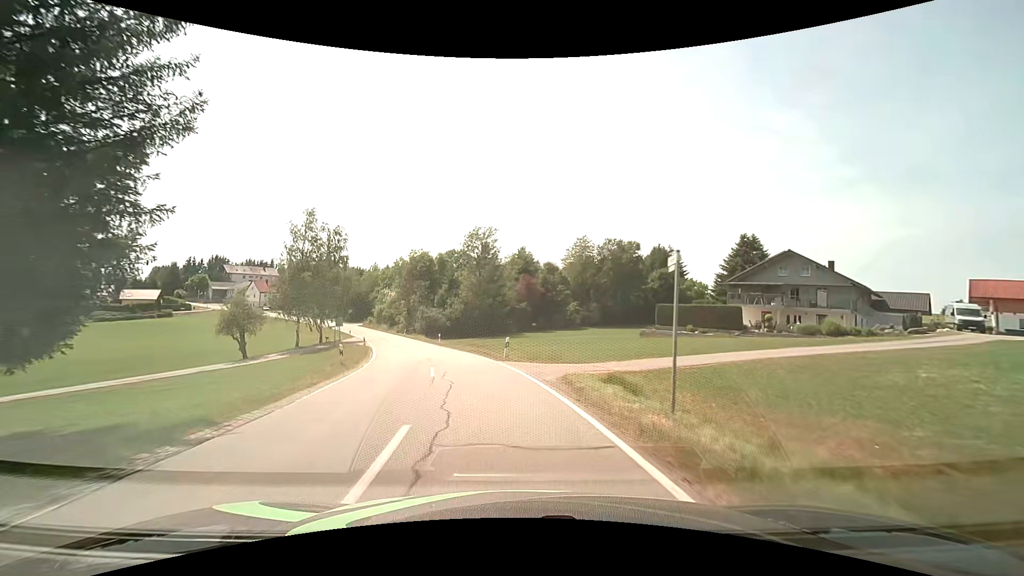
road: secondary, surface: asphalt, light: Day
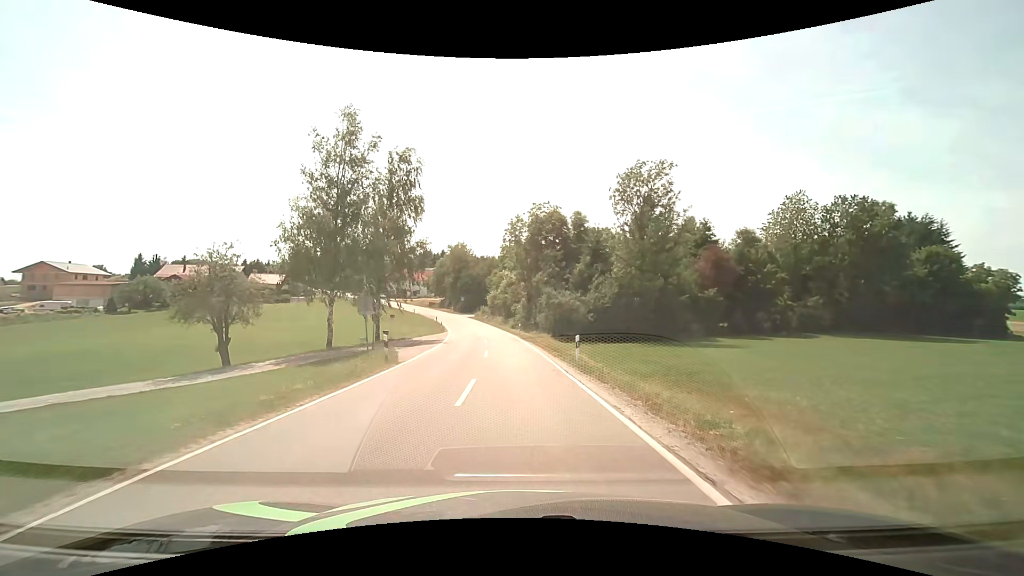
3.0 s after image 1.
(-4.3, +30.1) m; -16°
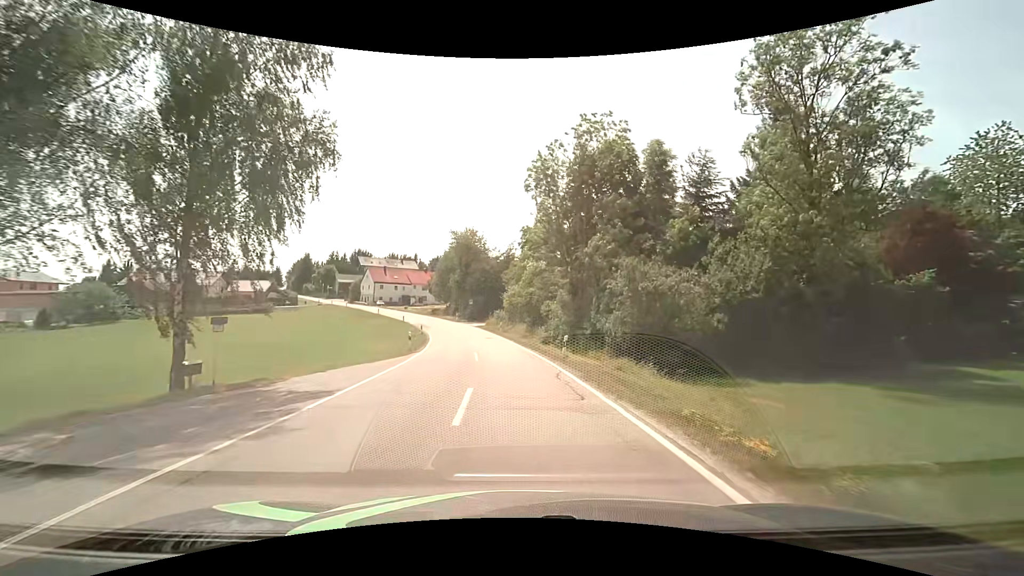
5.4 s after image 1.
(-0.8, +25.3) m; -3°
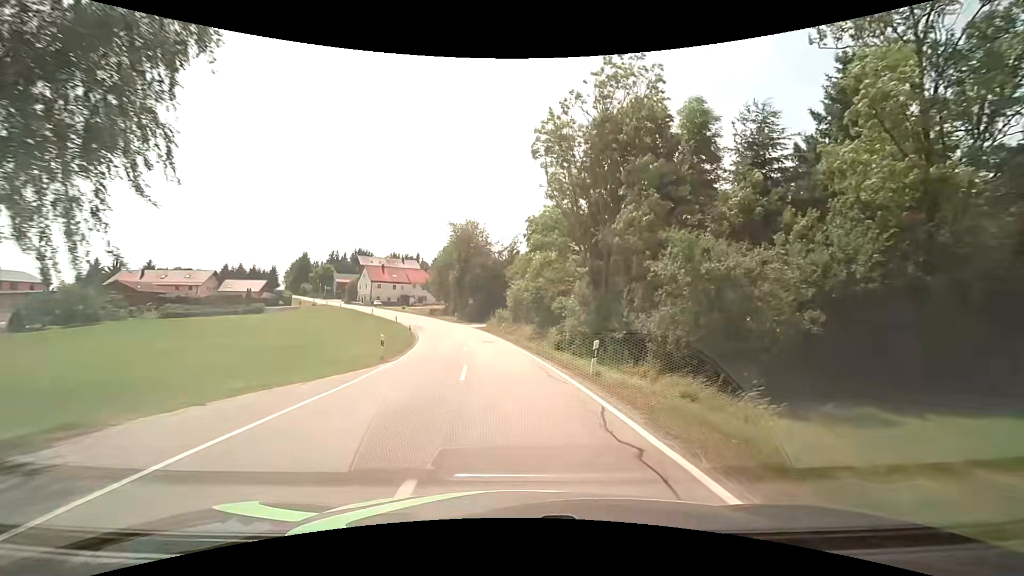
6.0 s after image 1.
(0.0, +6.6) m; -1°
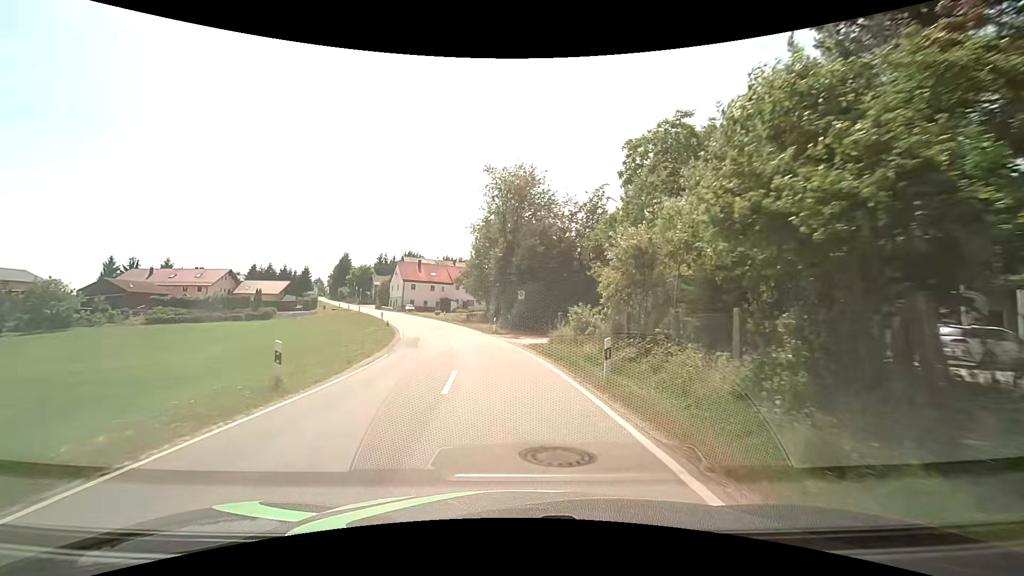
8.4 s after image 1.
(-1.3, +26.7) m; -7°
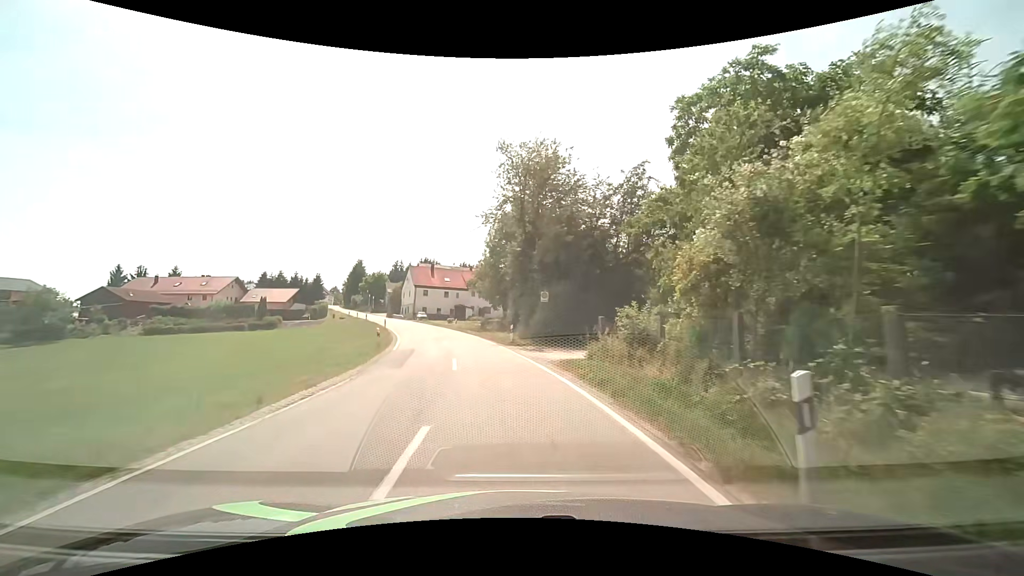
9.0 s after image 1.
(-0.1, +6.7) m; -3°
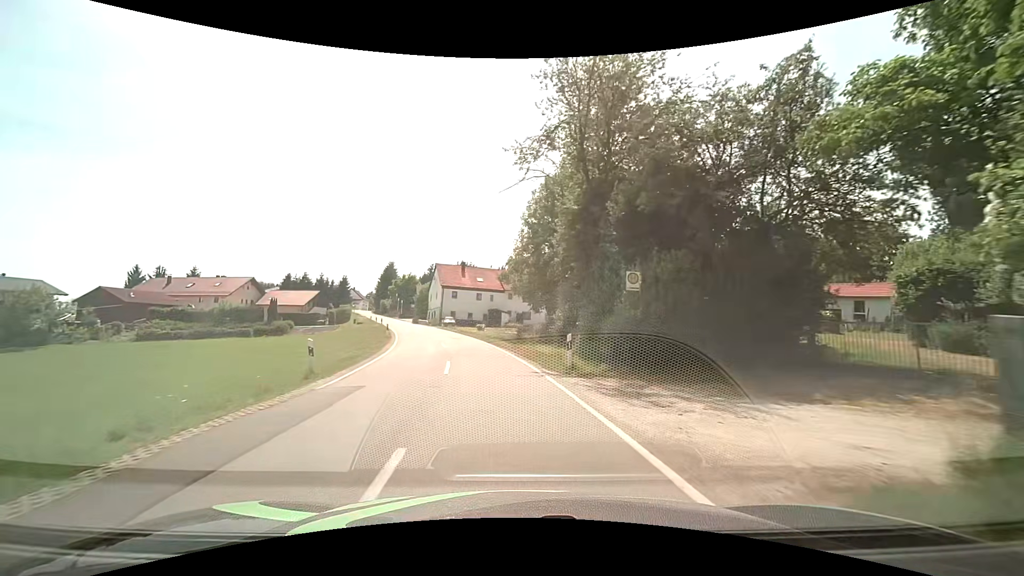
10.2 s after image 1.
(-0.5, +13.1) m; -5°
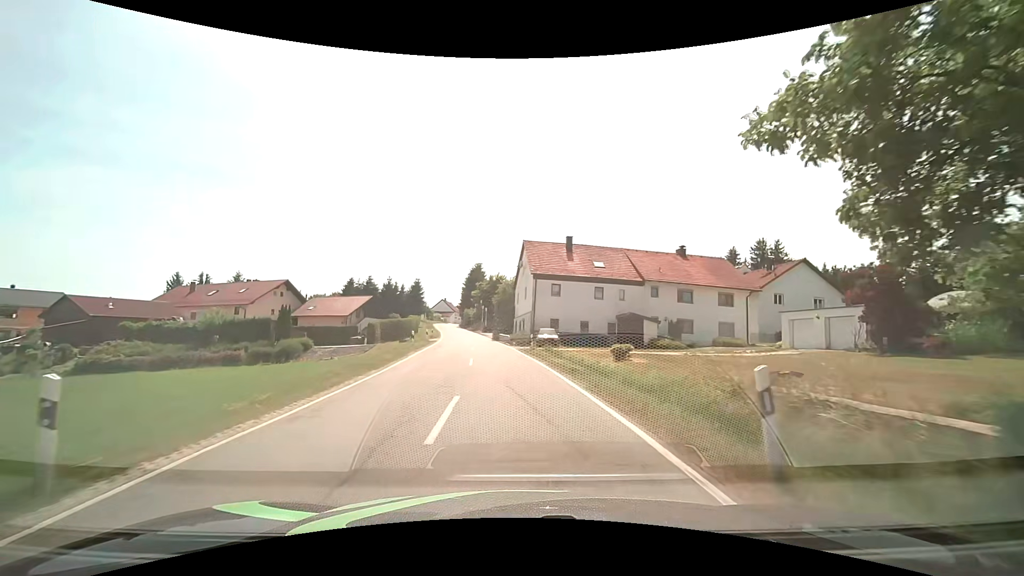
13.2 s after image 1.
(-3.5, +31.2) m; -11°
(0, +10) (-1, +20) (-2, +30) (-3, +40) (-5, +50) (-6, +60) (-8, +69) (-10, +79) (-12, +89) (-14, +99) m
